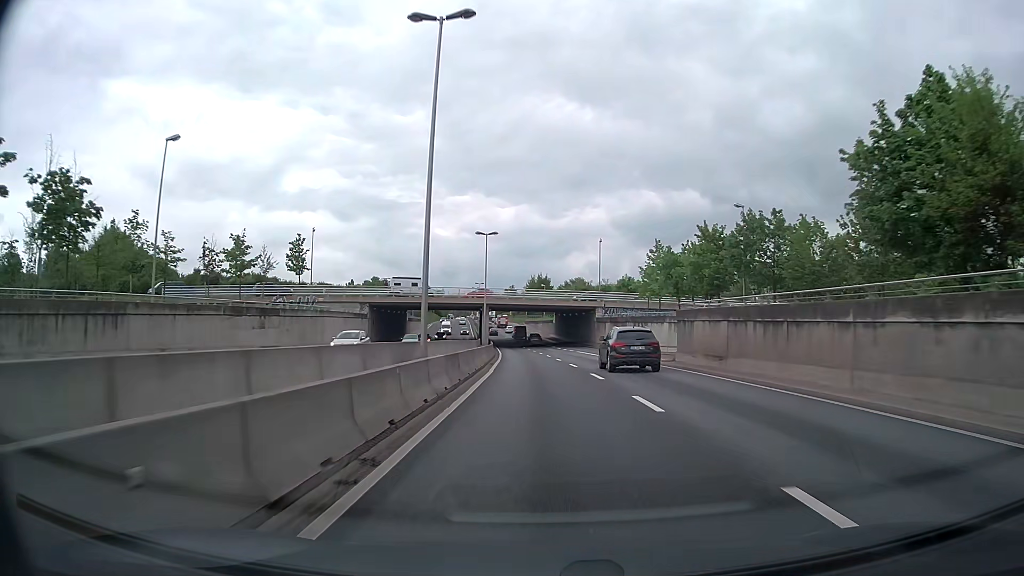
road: trunk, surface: asphalt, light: Day
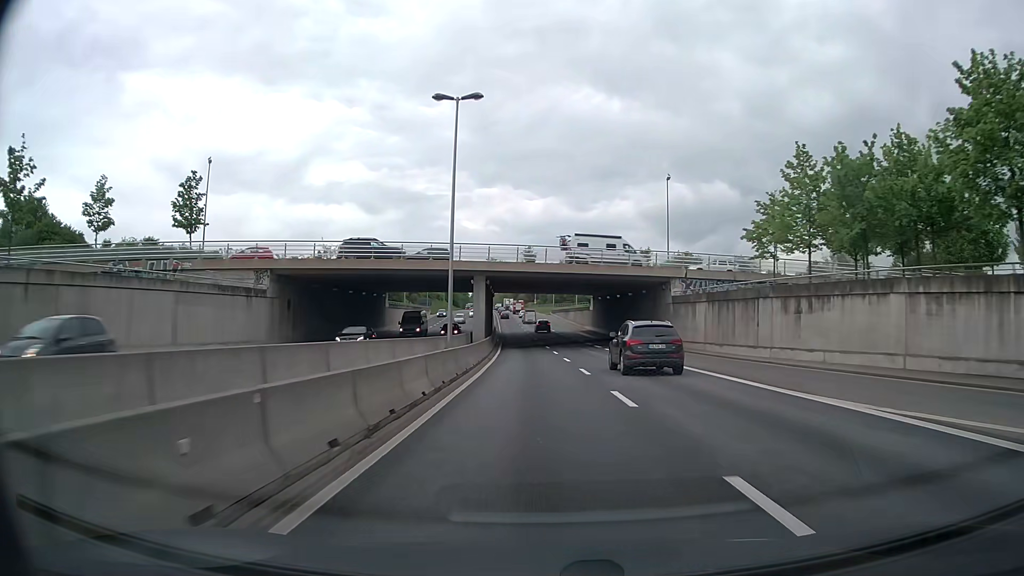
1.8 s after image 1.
(-0.8, +35.5) m; -3°
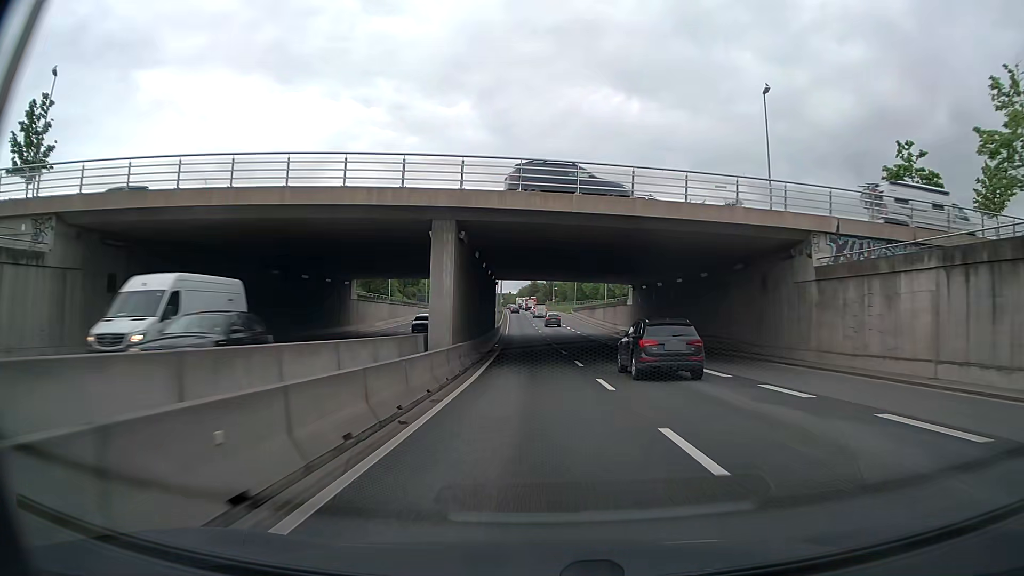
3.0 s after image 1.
(-0.3, +23.8) m; -1°
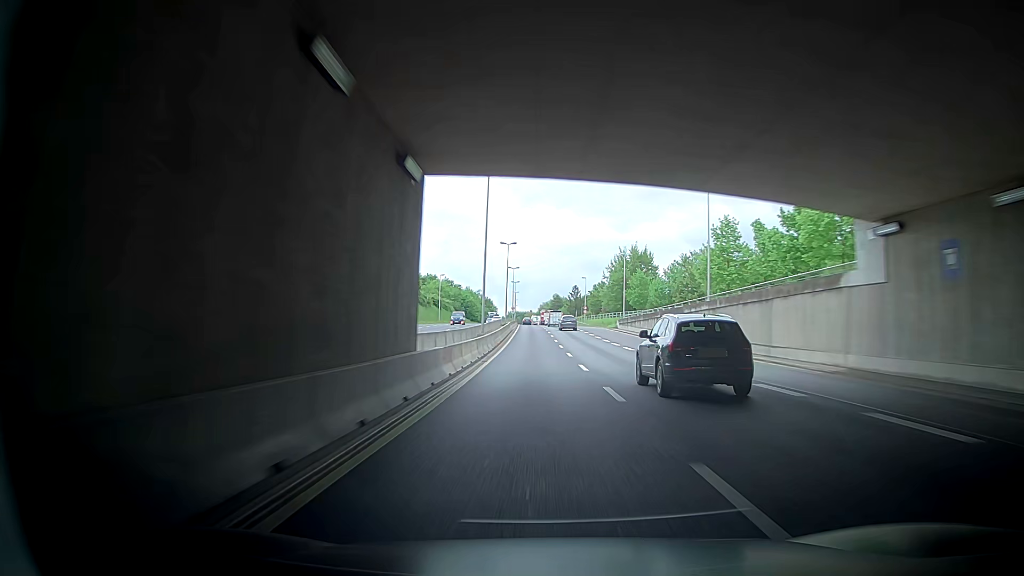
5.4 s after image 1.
(-1.2, +47.6) m; -3°
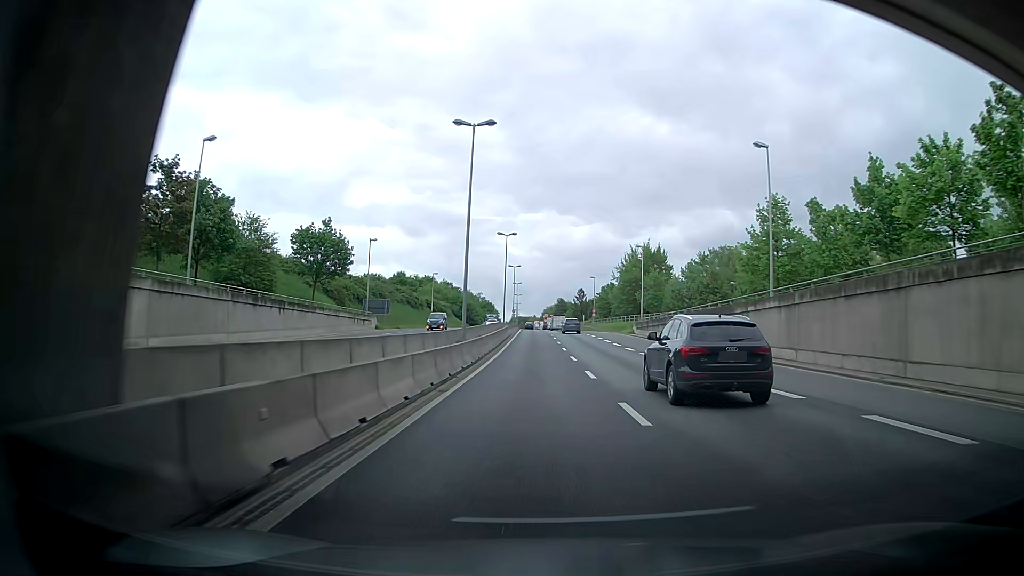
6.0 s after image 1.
(+0.1, +11.9) m; +1°
